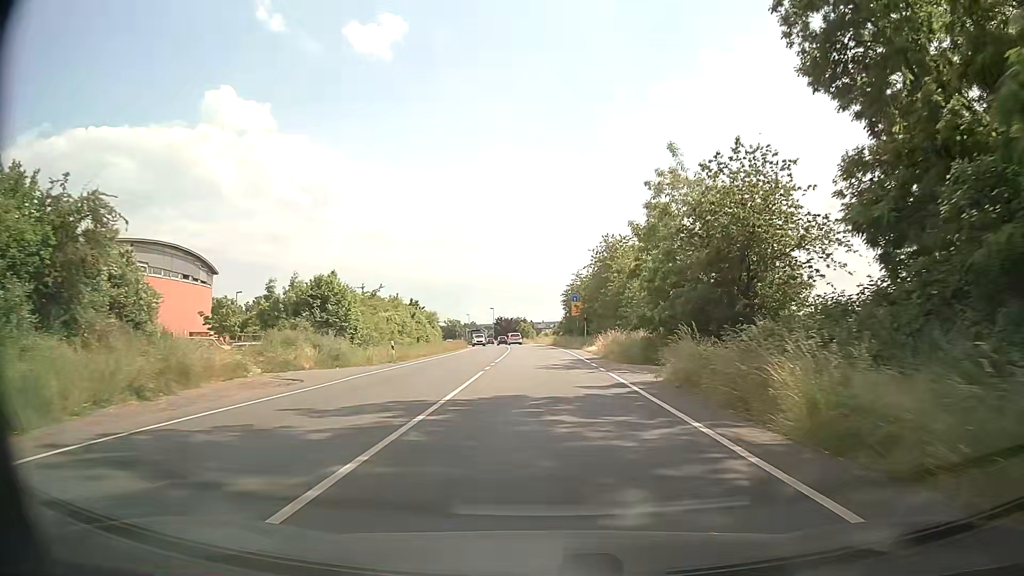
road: primary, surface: asphalt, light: Day
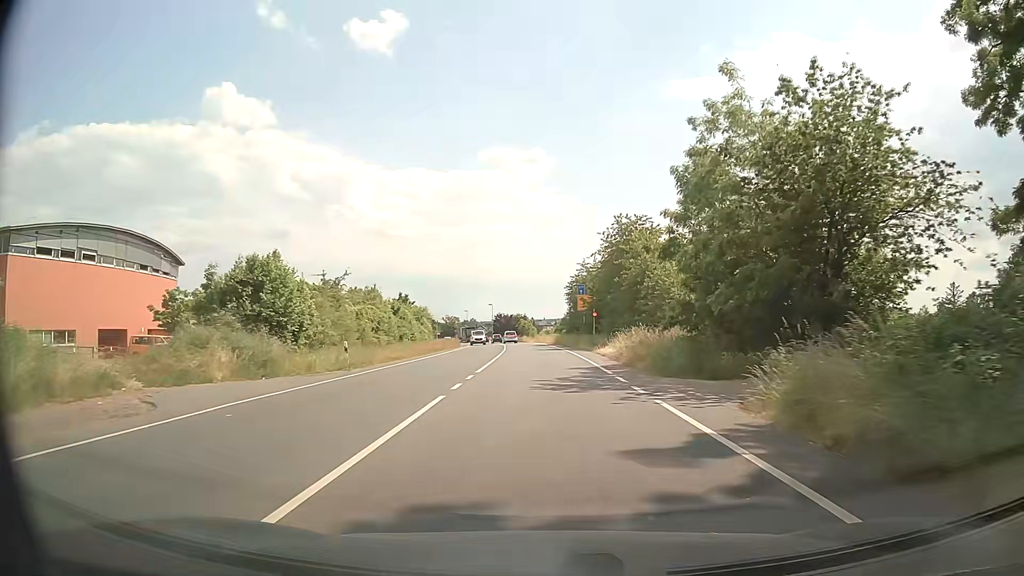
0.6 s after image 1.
(0.0, +8.9) m; 0°
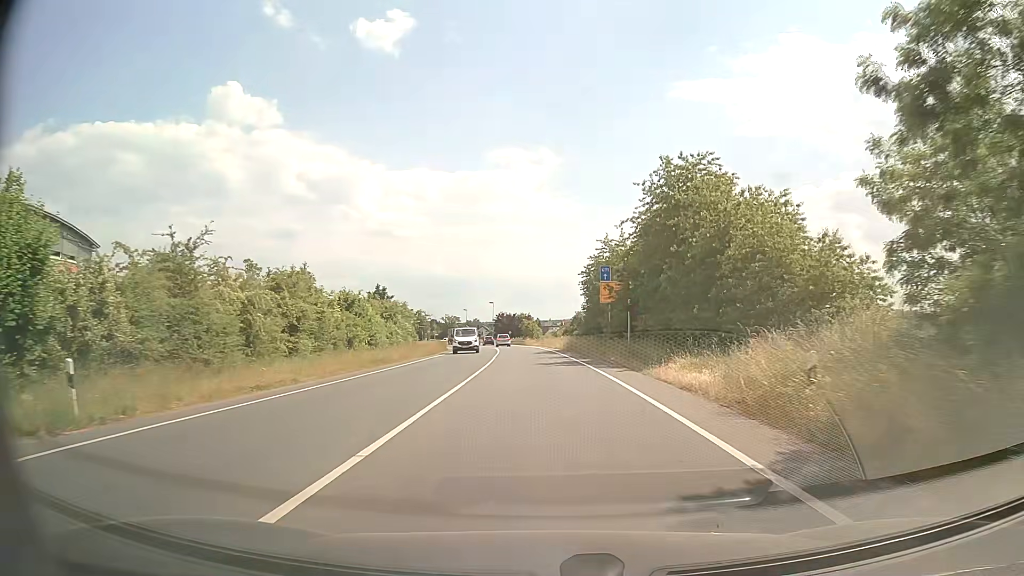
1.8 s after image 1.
(-0.1, +17.7) m; -1°
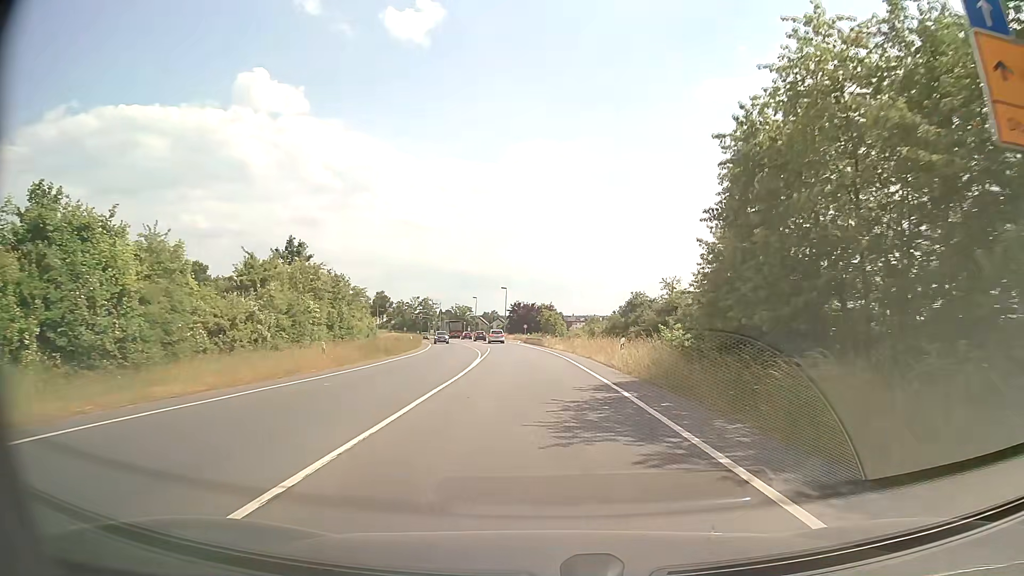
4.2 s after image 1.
(-0.5, +34.9) m; -2°
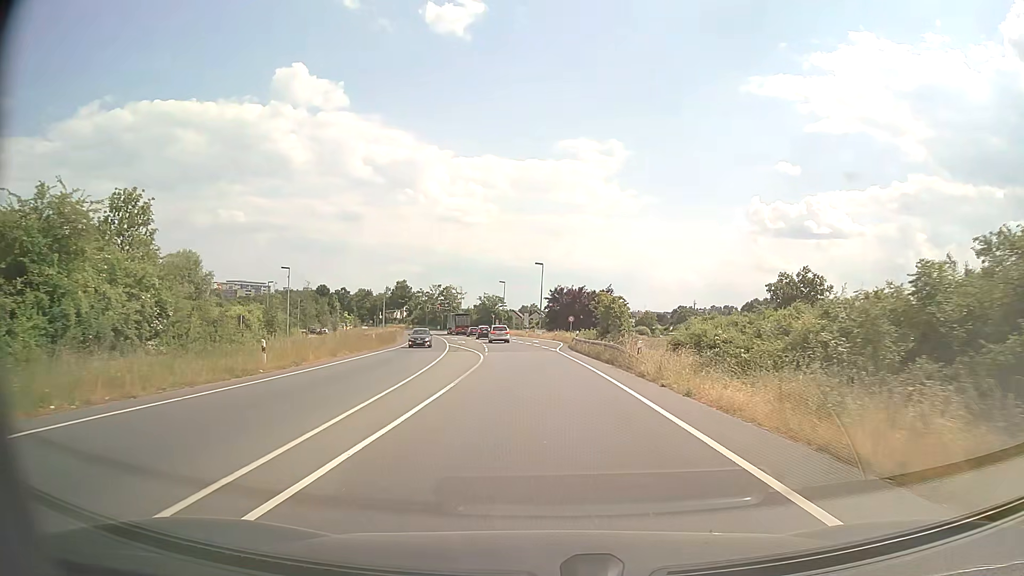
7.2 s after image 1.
(-1.2, +42.1) m; -3°
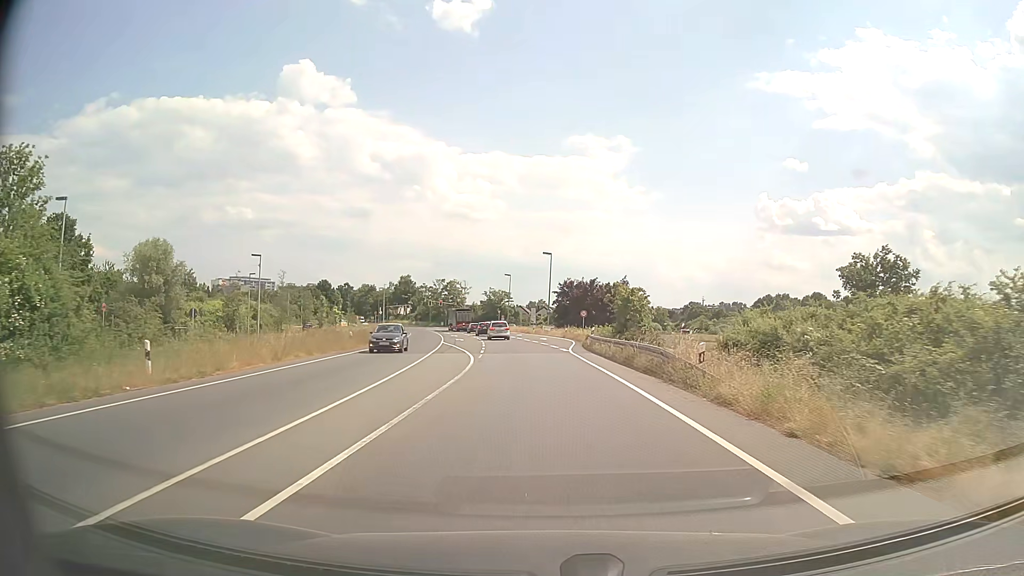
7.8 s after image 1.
(0.0, +8.2) m; 0°
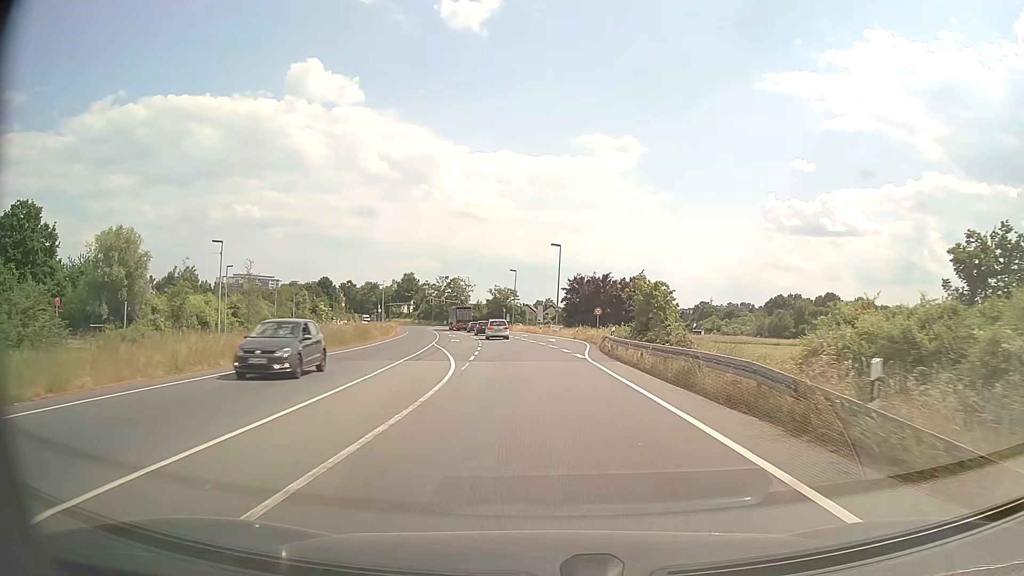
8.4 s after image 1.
(-0.1, +8.1) m; -1°
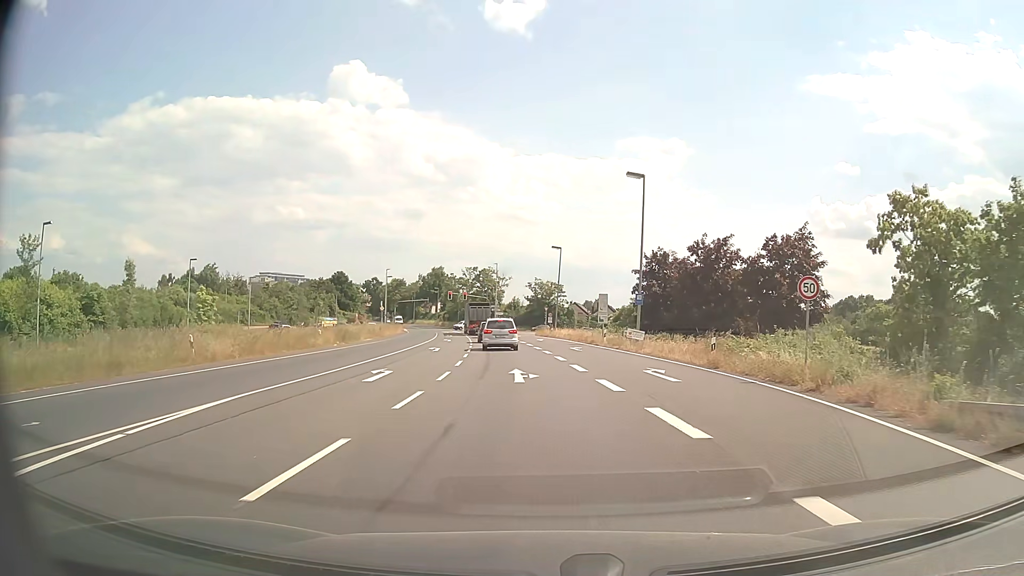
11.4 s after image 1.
(-1.0, +36.2) m; -4°
(0, +10) (-1, +20) (-1, +30) (-2, +40) (-3, +50) (-4, +60) (-6, +70) (-7, +80) (-9, +90) (-10, +99) m
